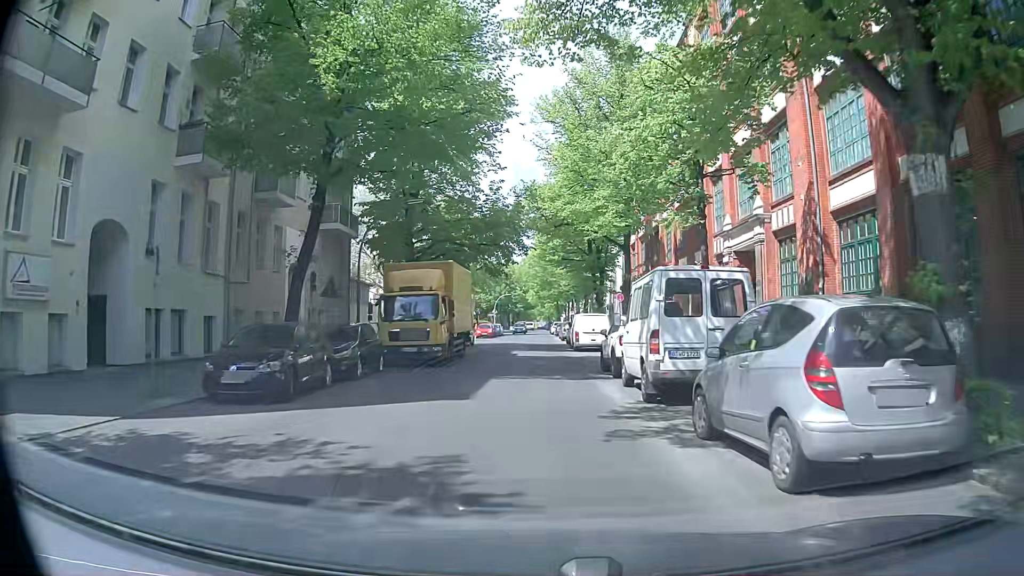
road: residential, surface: asphalt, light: Day
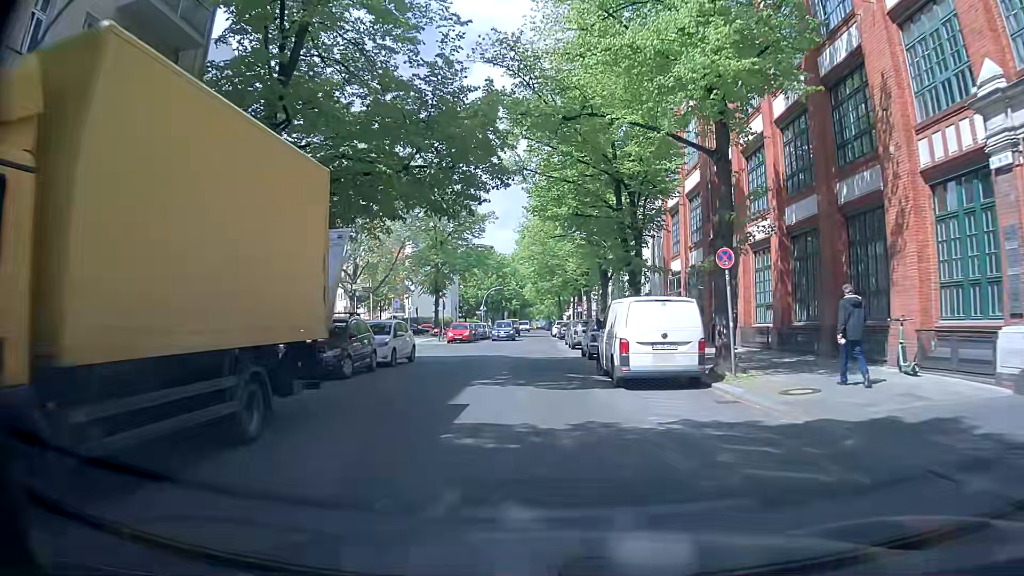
(+0.1, +20.2) m; +1°
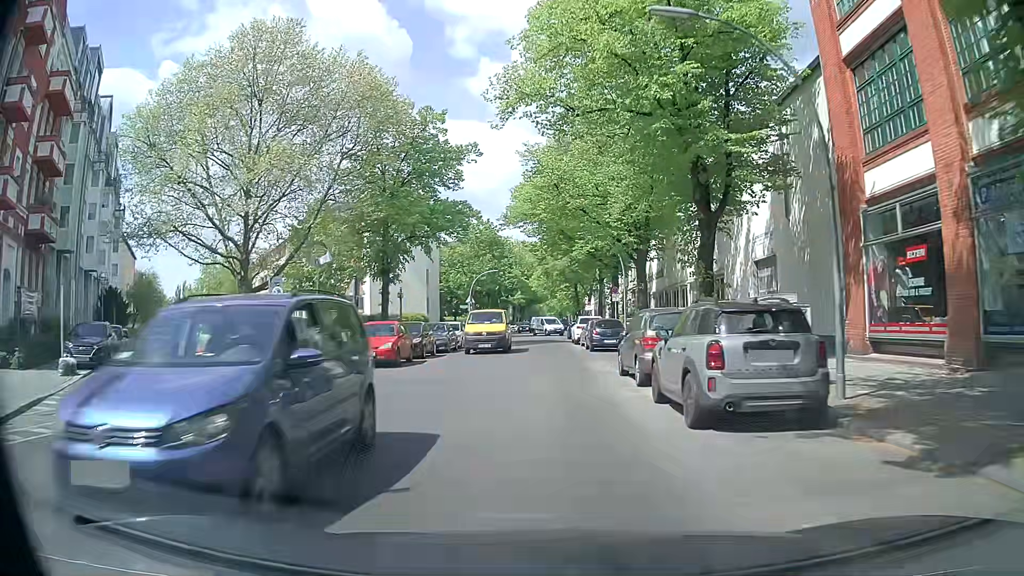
(-0.4, +26.8) m; 0°
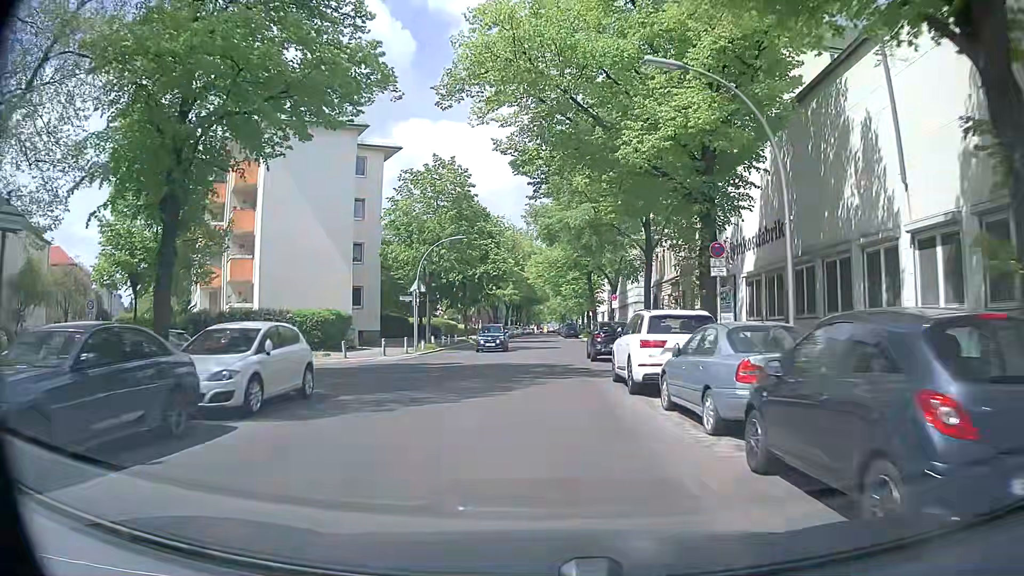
(-0.5, +26.7) m; -1°
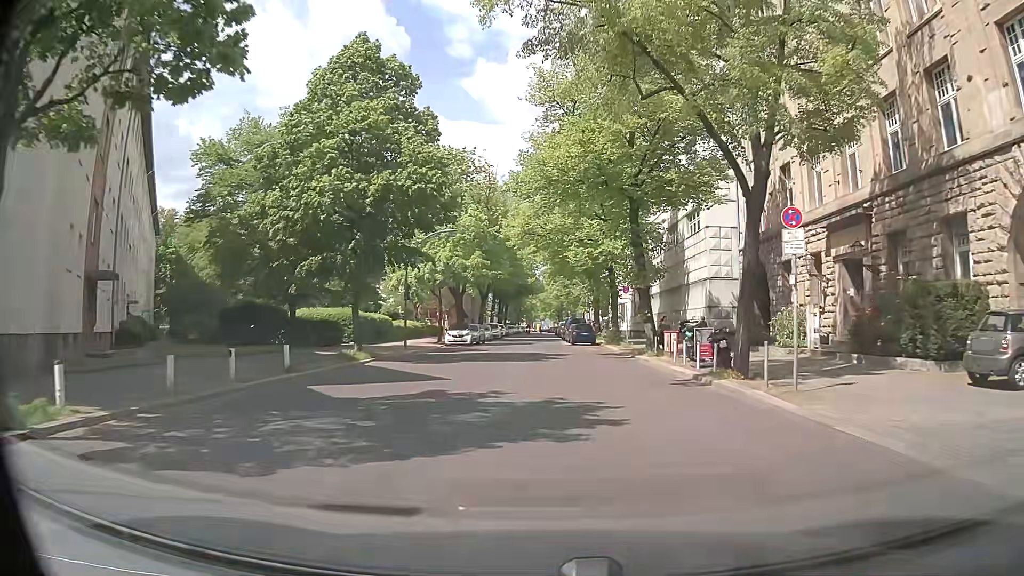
(+0.1, +34.2) m; 0°
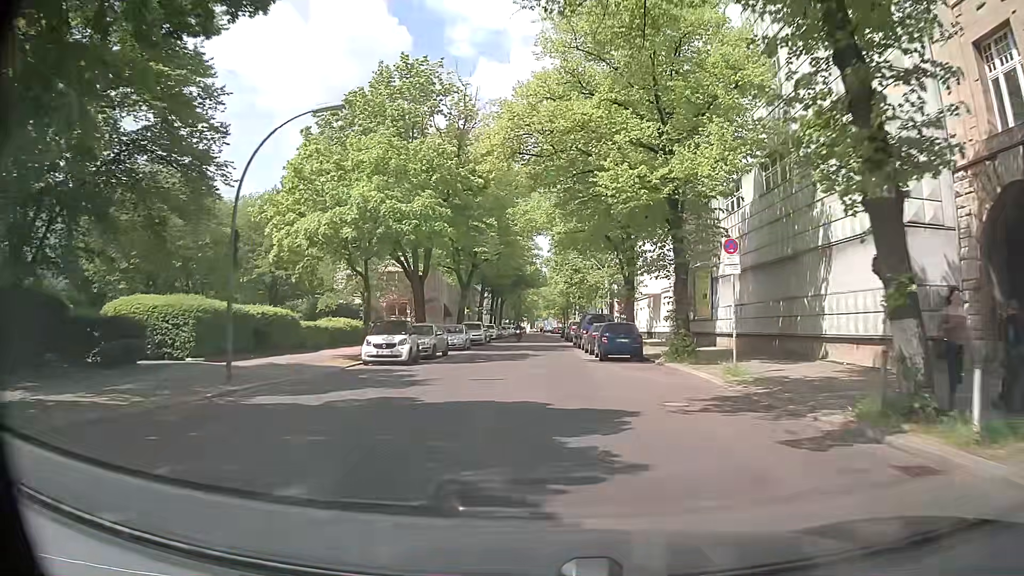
(+0.1, +20.8) m; 0°
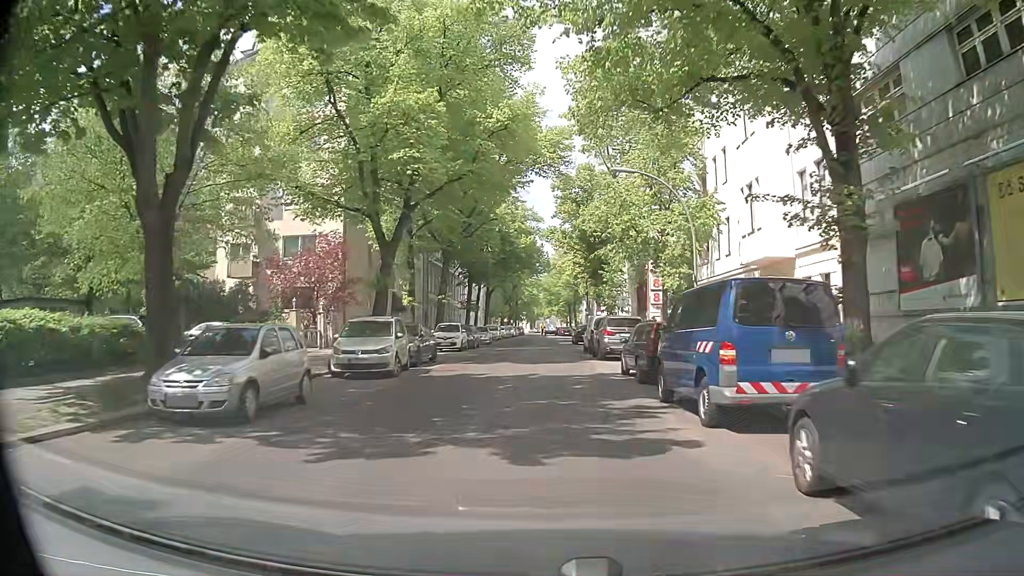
(+0.2, +27.9) m; +1°
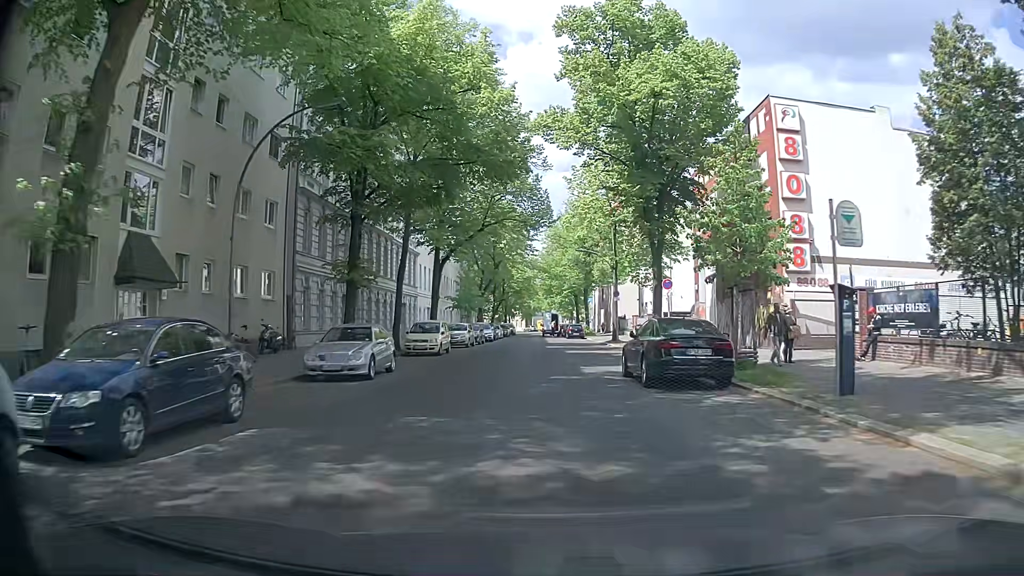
(-0.2, +34.7) m; 0°
(0, +10) (0, +20) (-1, +30) (-1, +40) (-1, +50) (-2, +60) (-3, +70) (-3, +80) (-3, +90) (-2, +100) m
